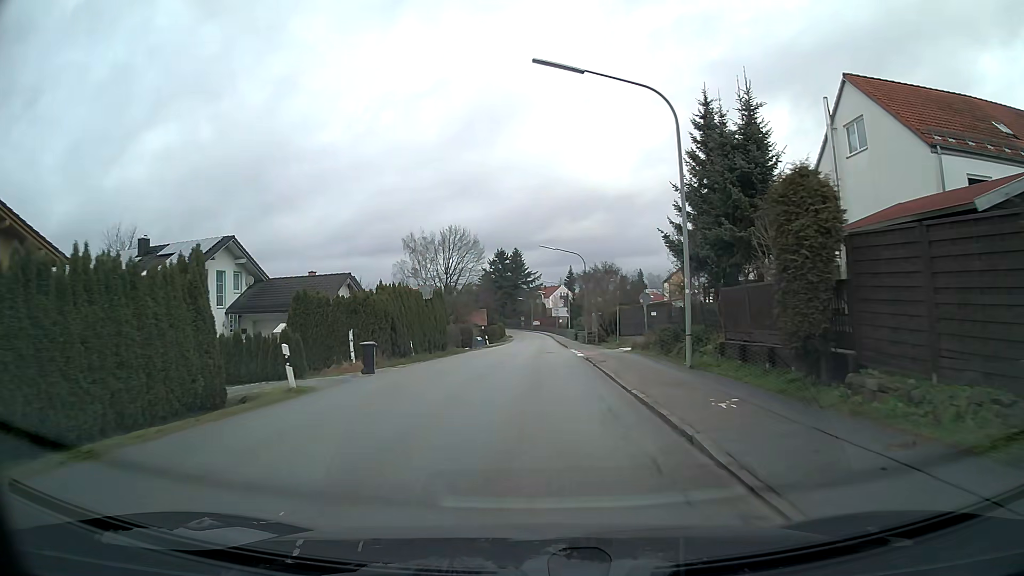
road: tertiary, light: Day
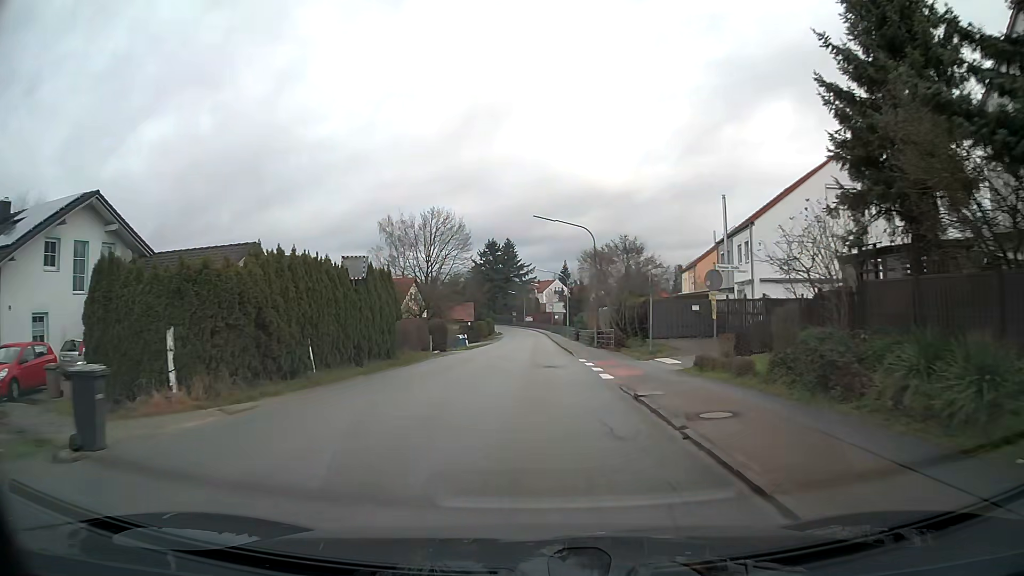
(+0.1, +13.3) m; 0°
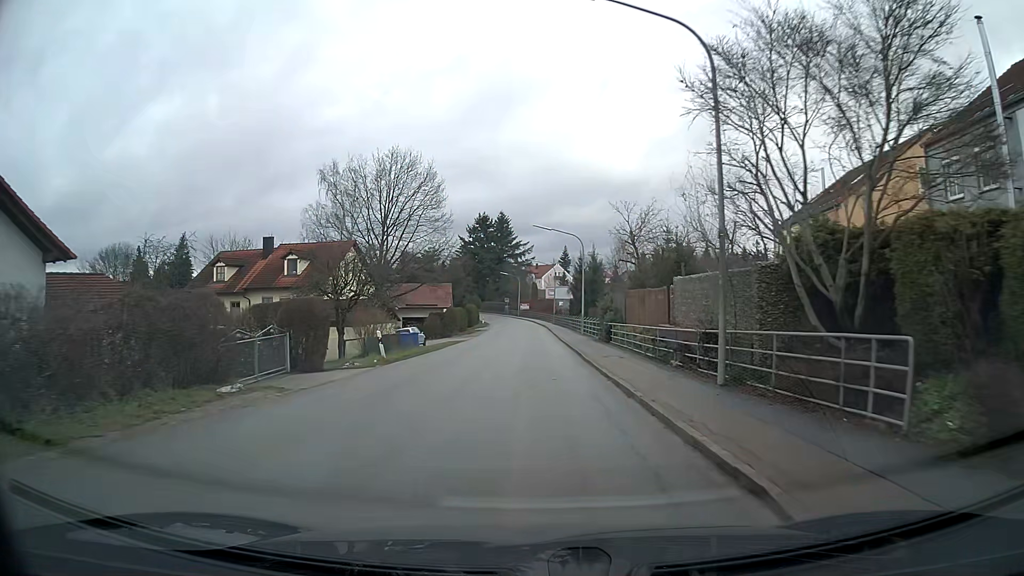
(+0.1, +27.5) m; 0°
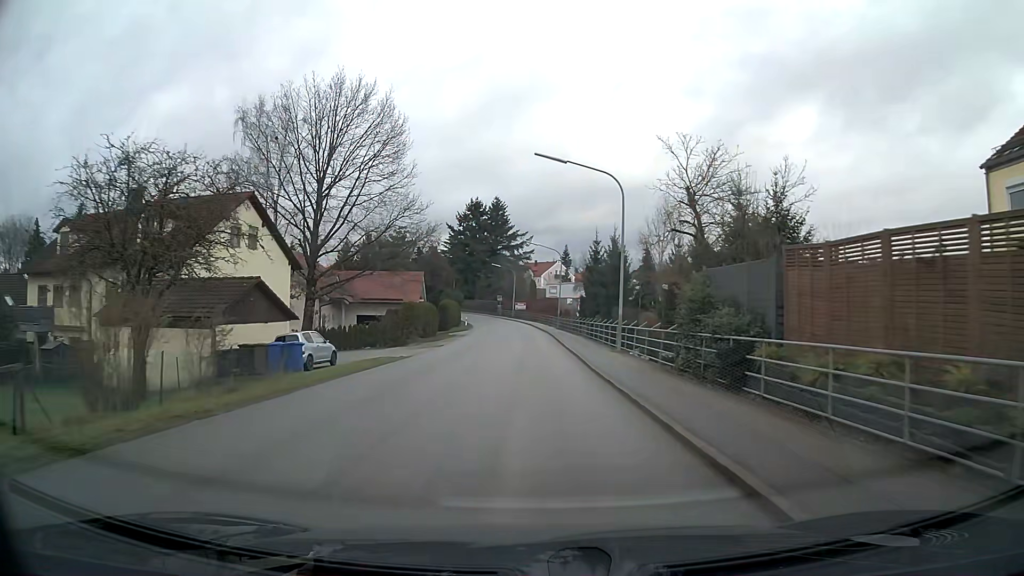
(0.0, +21.5) m; 0°
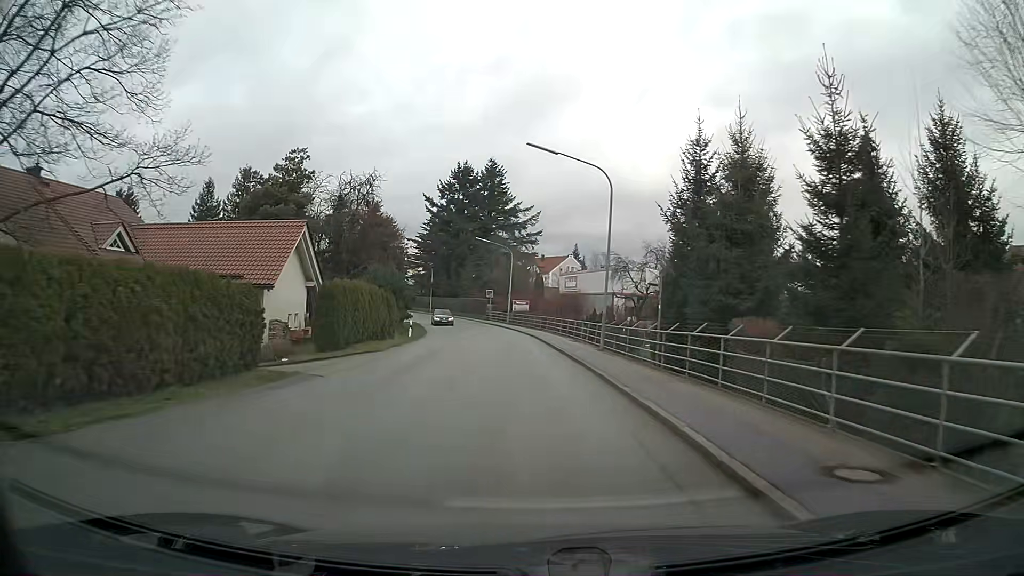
(-0.2, +37.0) m; 0°
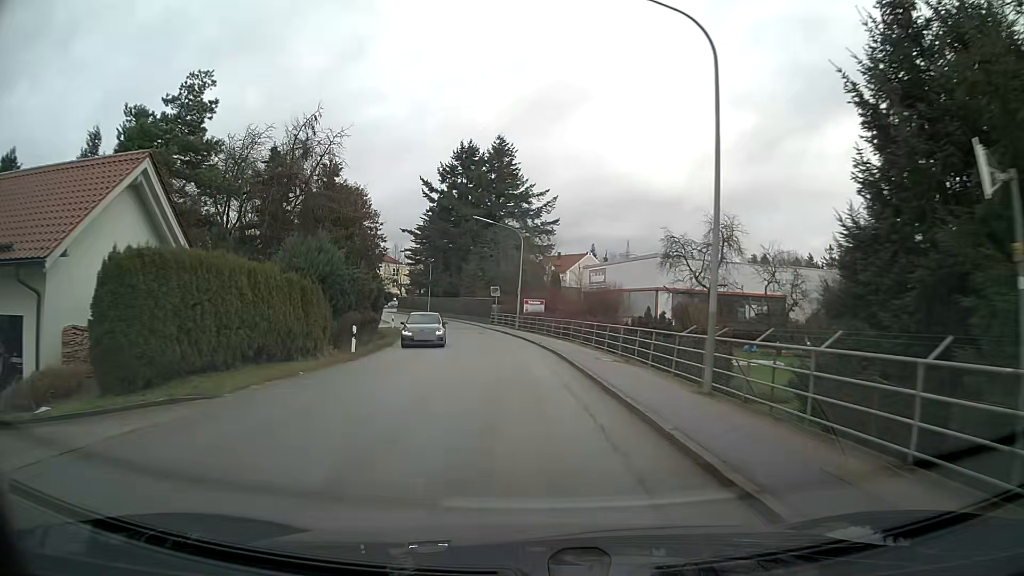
(-0.2, +14.9) m; -2°
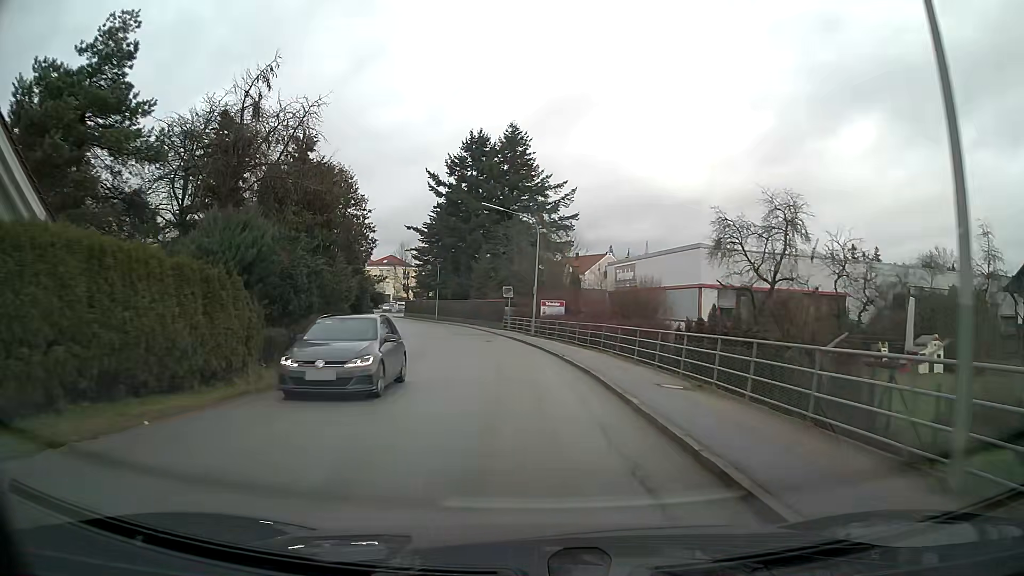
(-0.1, +7.4) m; -2°
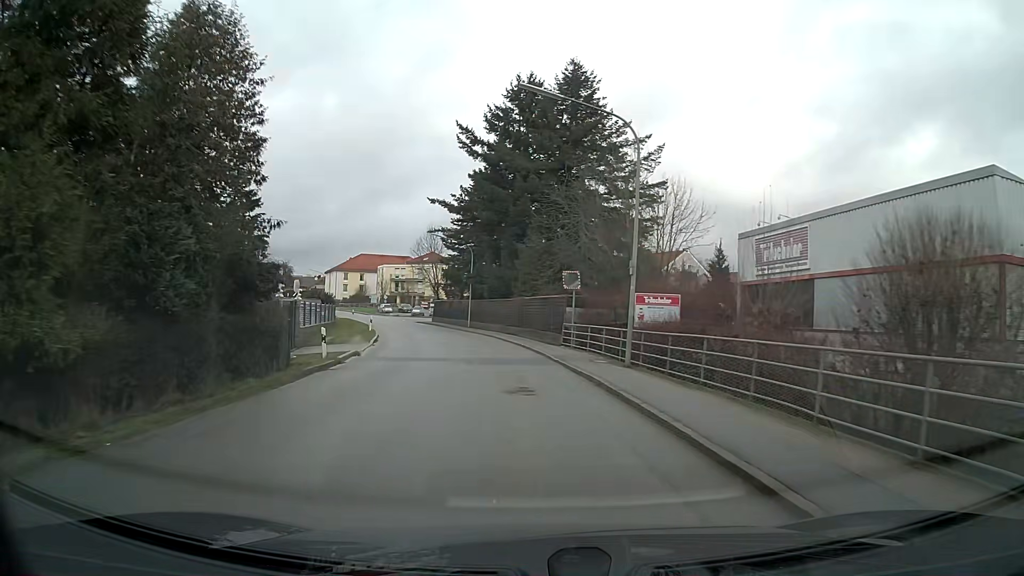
(-1.0, +22.0) m; -5°
(0, +10) (-1, +20) (-2, +30) (-4, +40) (-7, +49) (-9, +59) (-13, +68) (-16, +78) (-21, +87) (-25, +96) m
